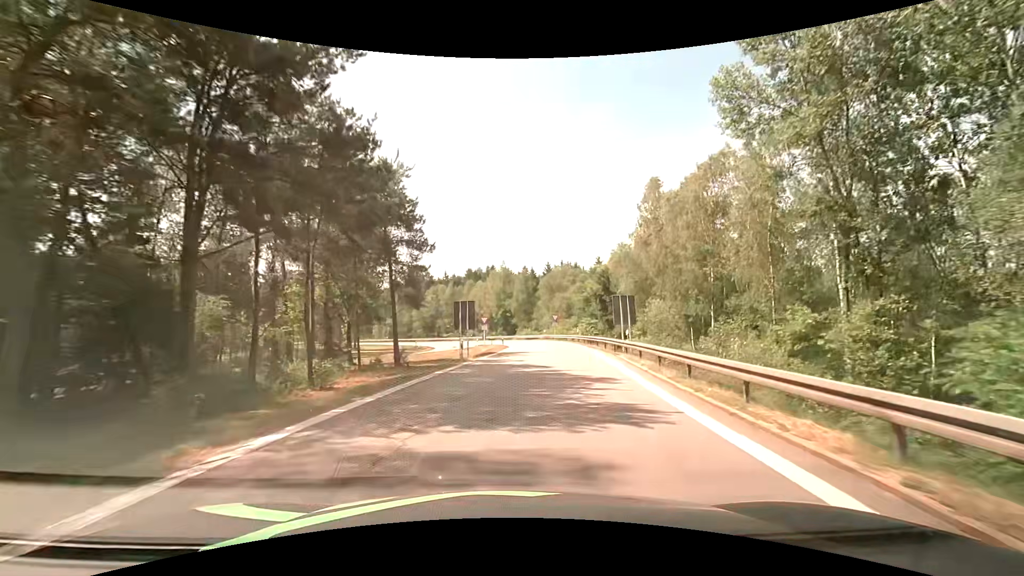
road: motorway_link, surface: asphalt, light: Day
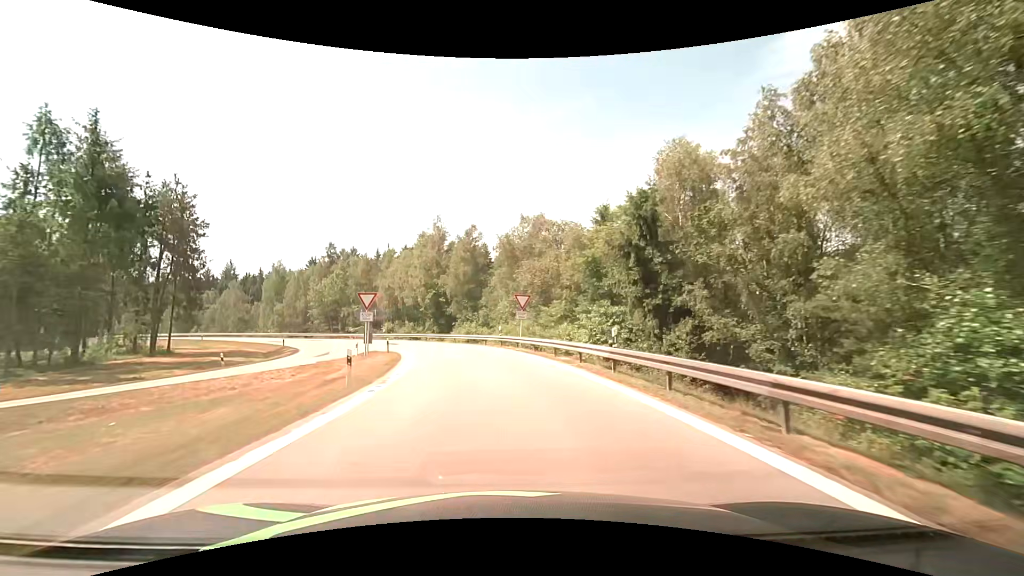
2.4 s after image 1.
(+2.5, +34.9) m; +6°
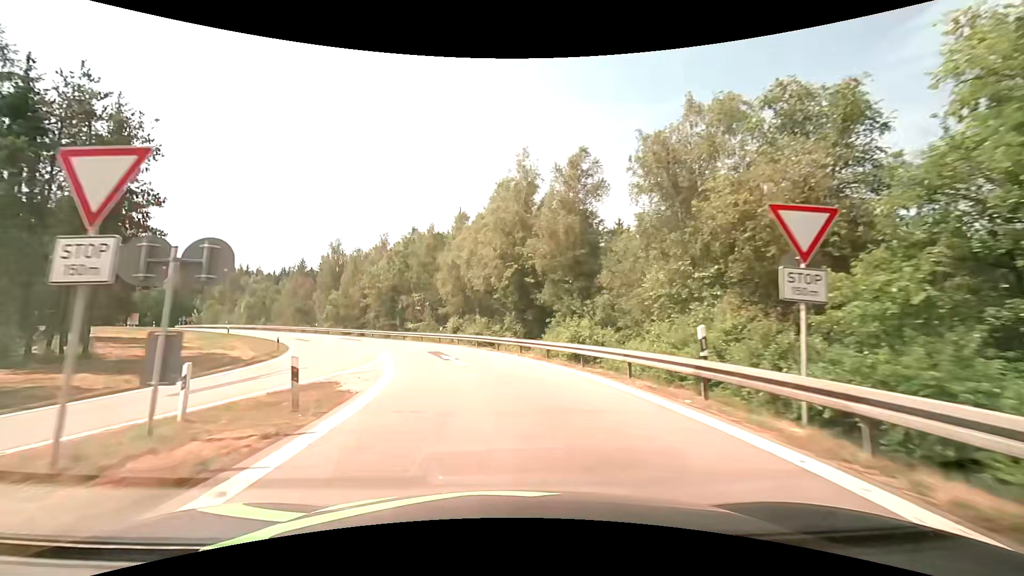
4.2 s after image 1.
(-2.2, +24.4) m; -12°
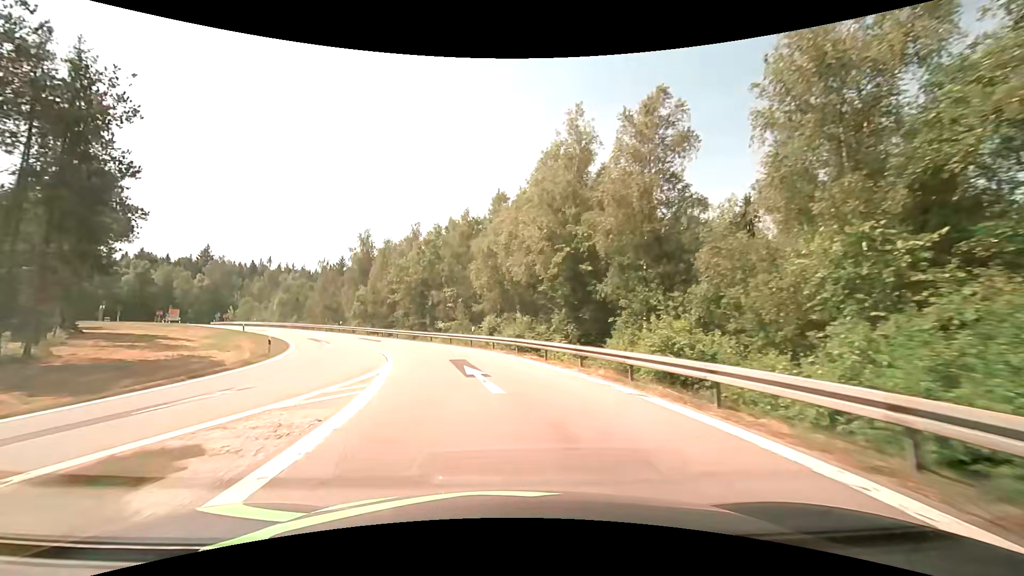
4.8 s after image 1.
(-0.4, +8.1) m; -5°
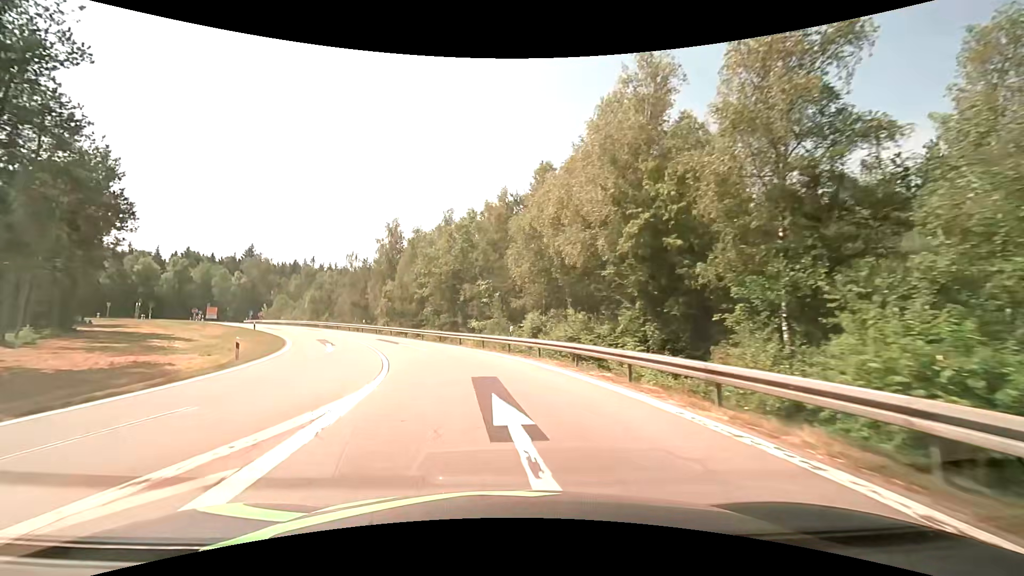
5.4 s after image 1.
(-0.3, +8.1) m; -5°
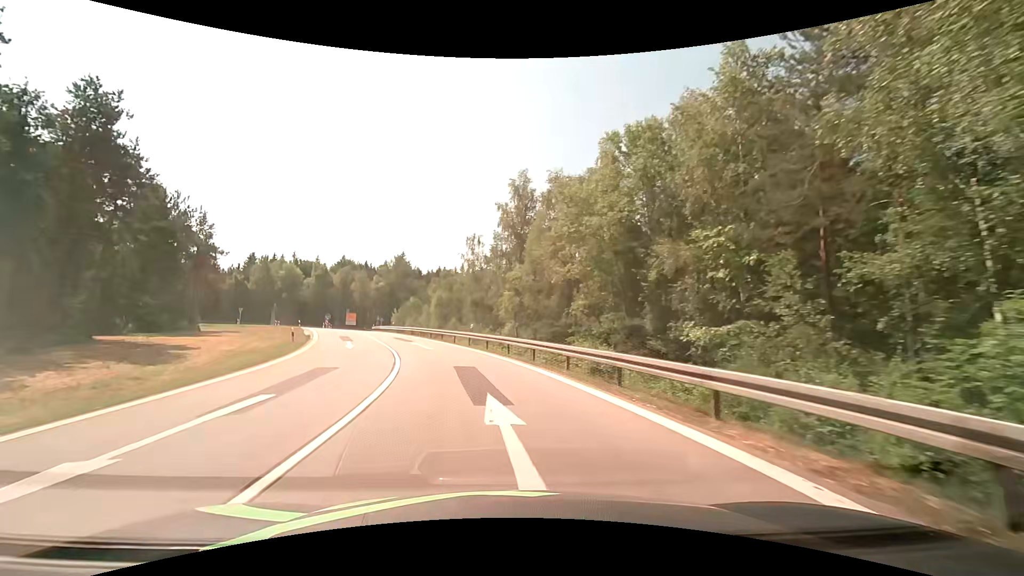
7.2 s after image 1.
(-3.3, +23.5) m; -16°
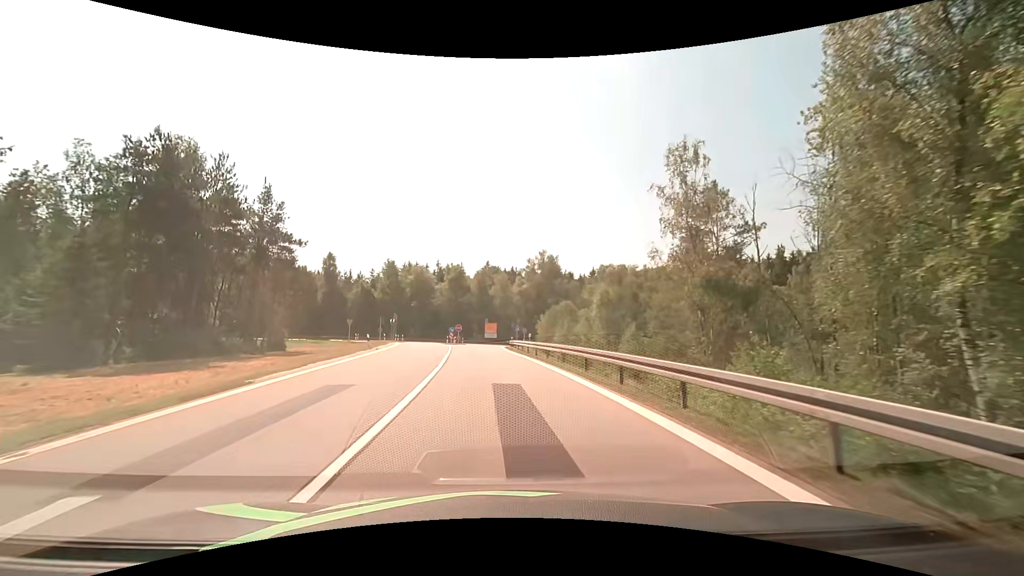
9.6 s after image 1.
(-5.1, +28.9) m; -18°
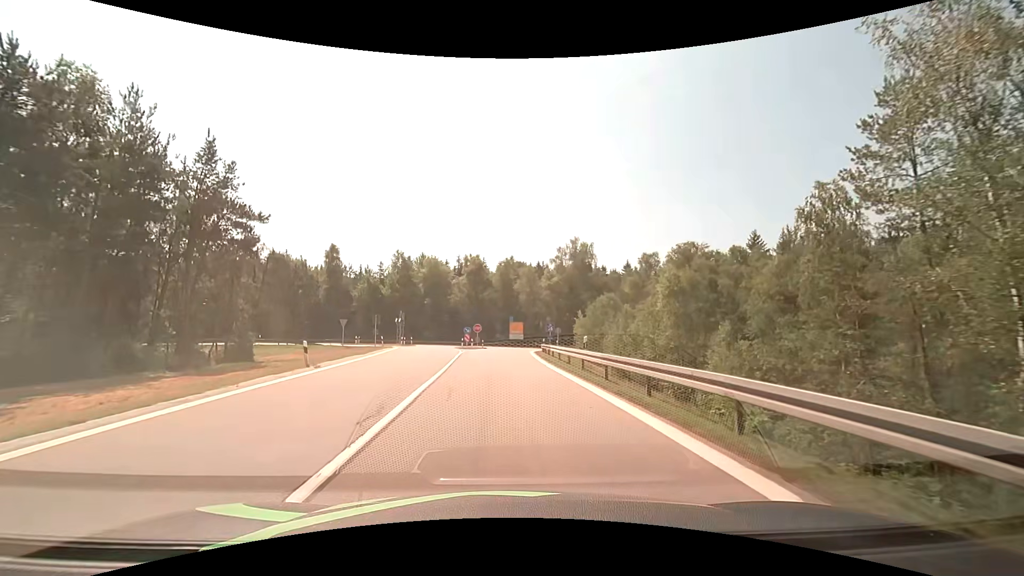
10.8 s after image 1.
(-0.4, +14.1) m; -3°
(0, +10) (0, +20) (0, +30) (0, +40) (+1, +50) (+2, +60) (+5, +69) (+13, +75) (+23, +76) (+33, +77) m
